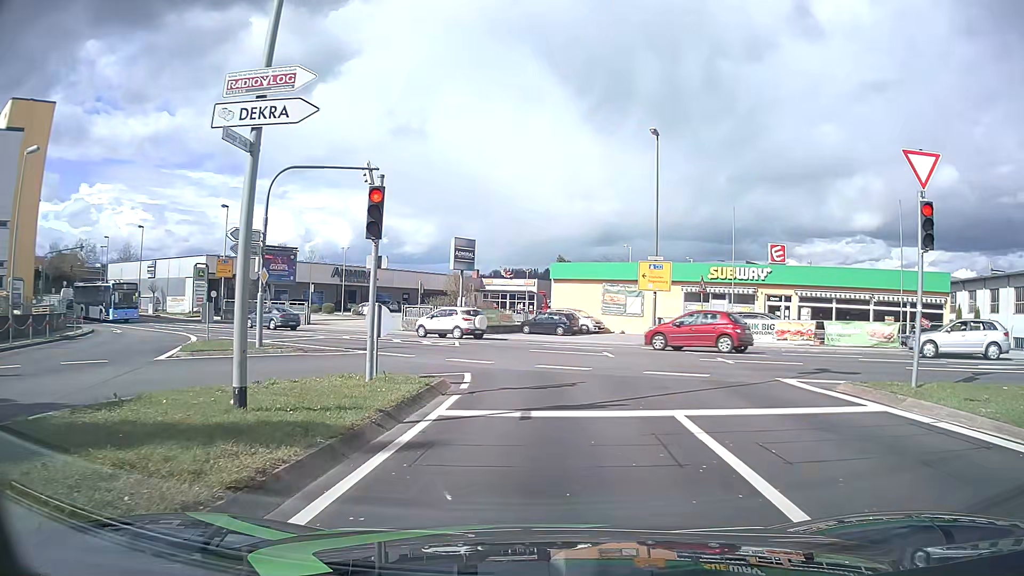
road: tertiary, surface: asphalt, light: Day
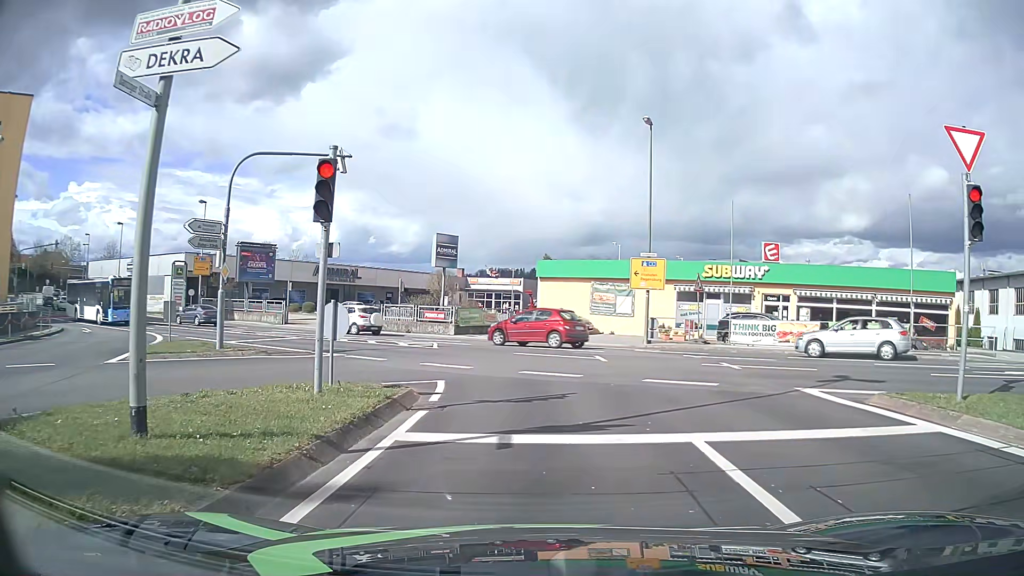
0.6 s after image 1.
(0.0, +1.9) m; +2°
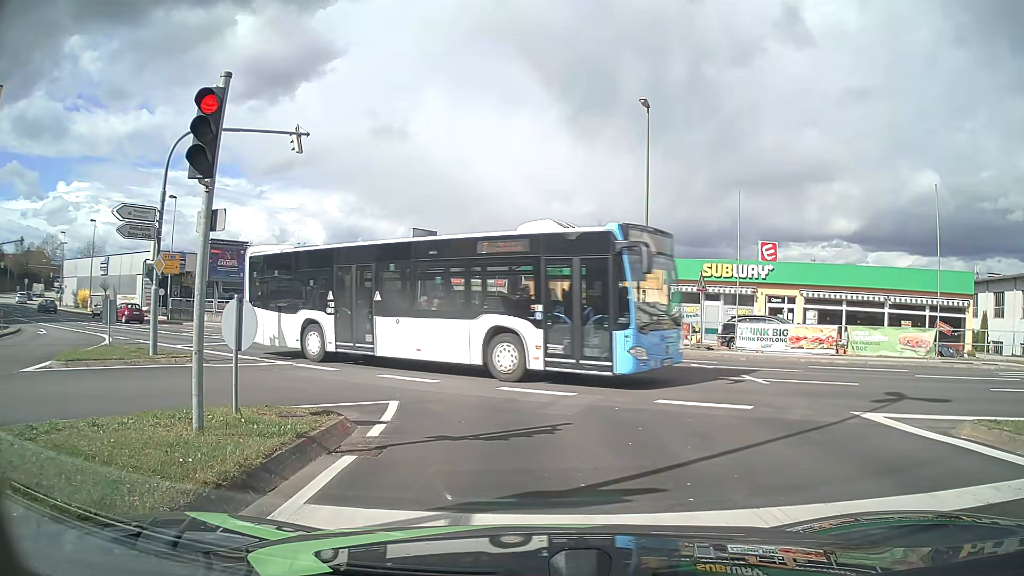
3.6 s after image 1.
(0.0, +3.0) m; 0°
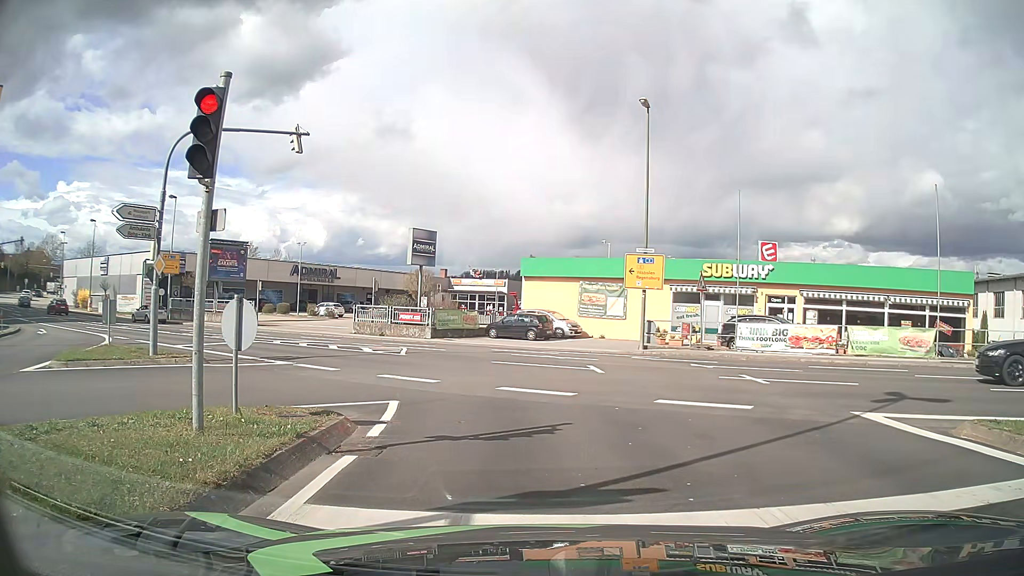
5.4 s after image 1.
(0.0, 0.0) m; 0°
